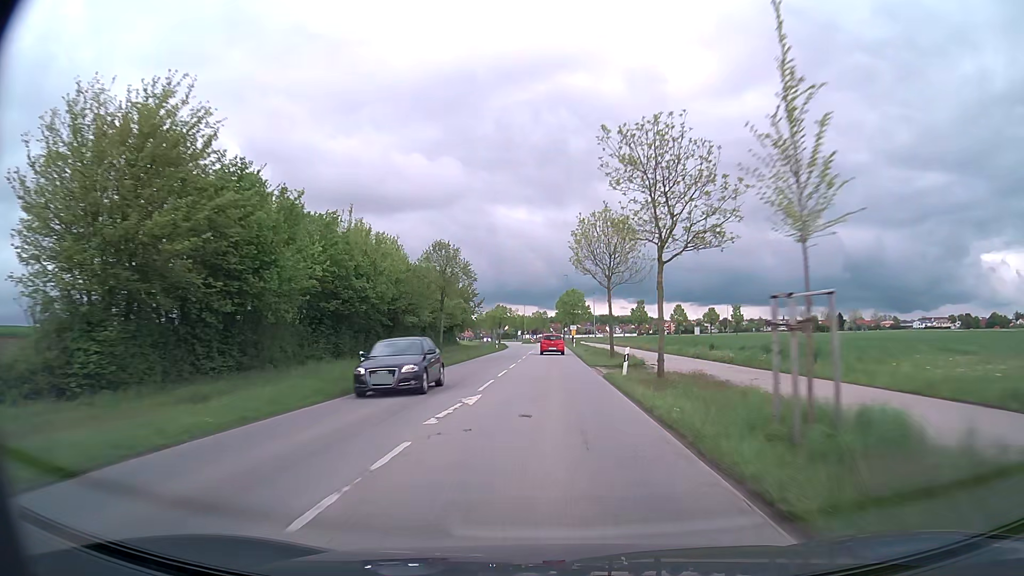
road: tertiary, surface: asphalt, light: Day
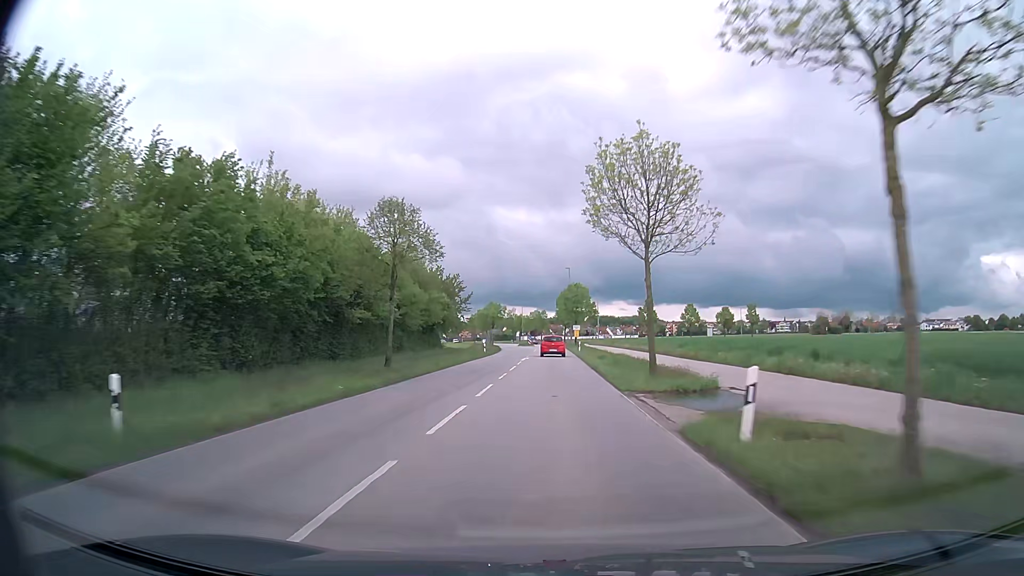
(0.0, +13.2) m; 0°
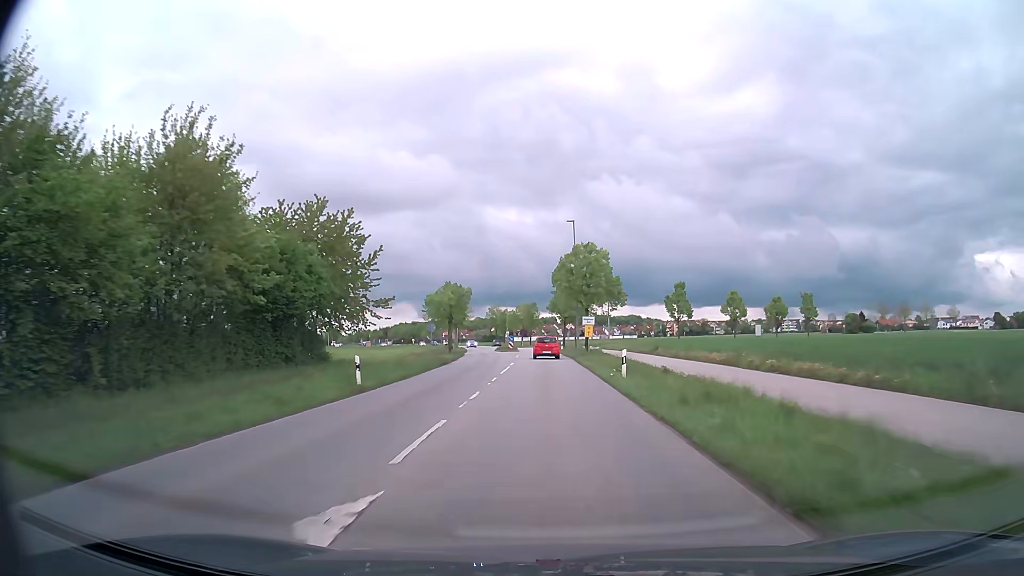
(+0.2, +38.1) m; +1°
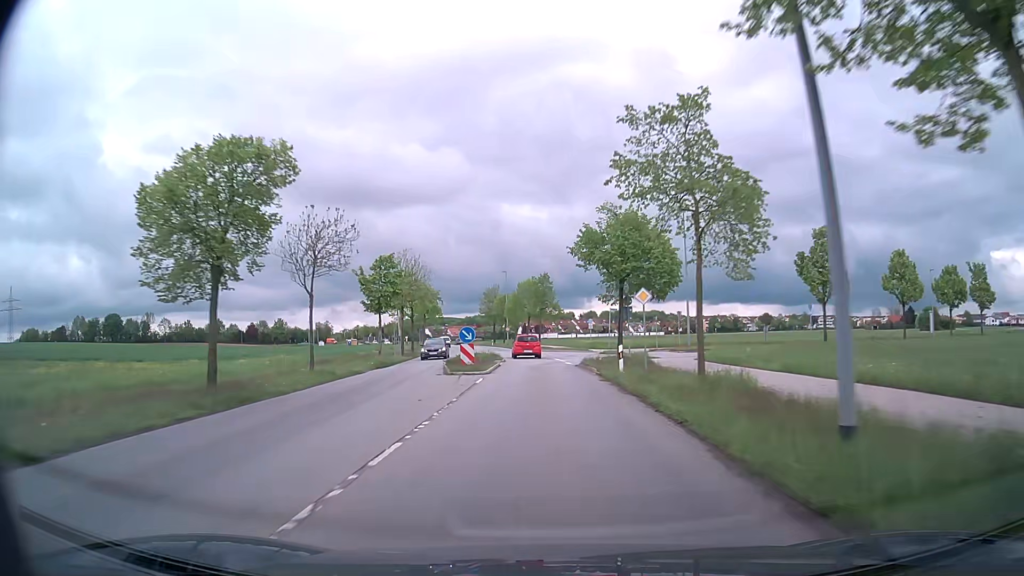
(-0.3, +47.7) m; -1°
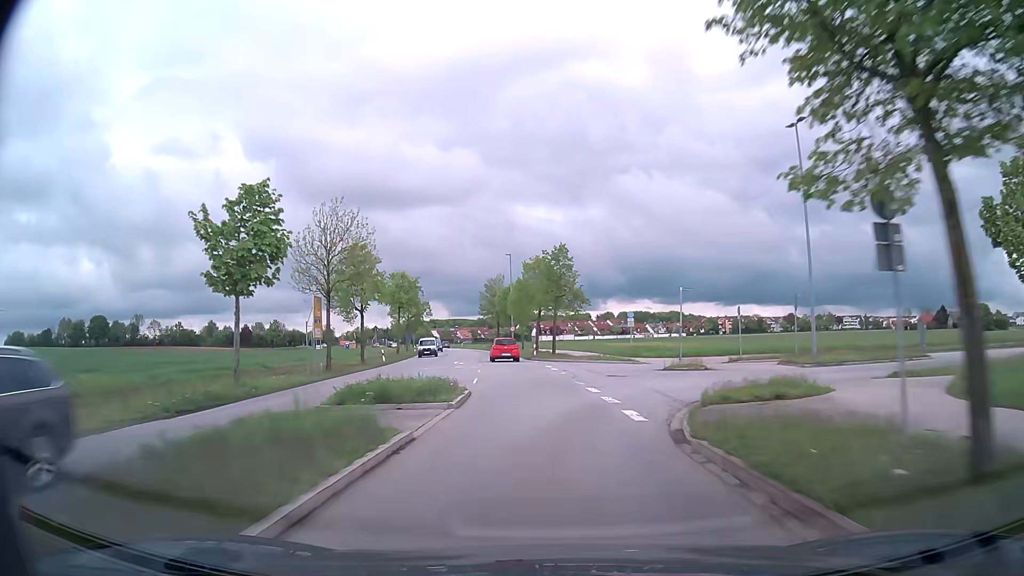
(-0.1, +22.6) m; -1°
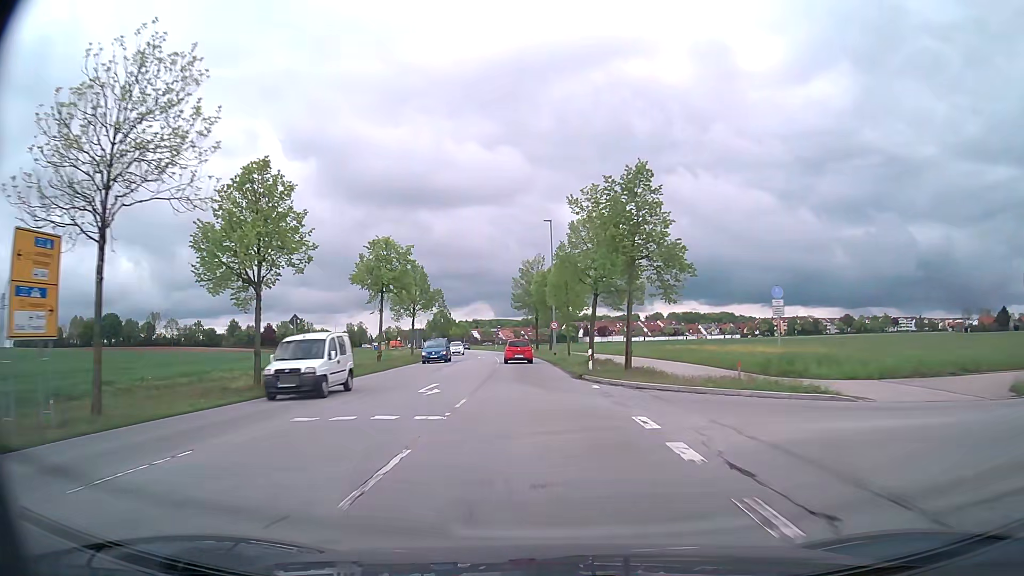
(-0.7, +22.0) m; -4°
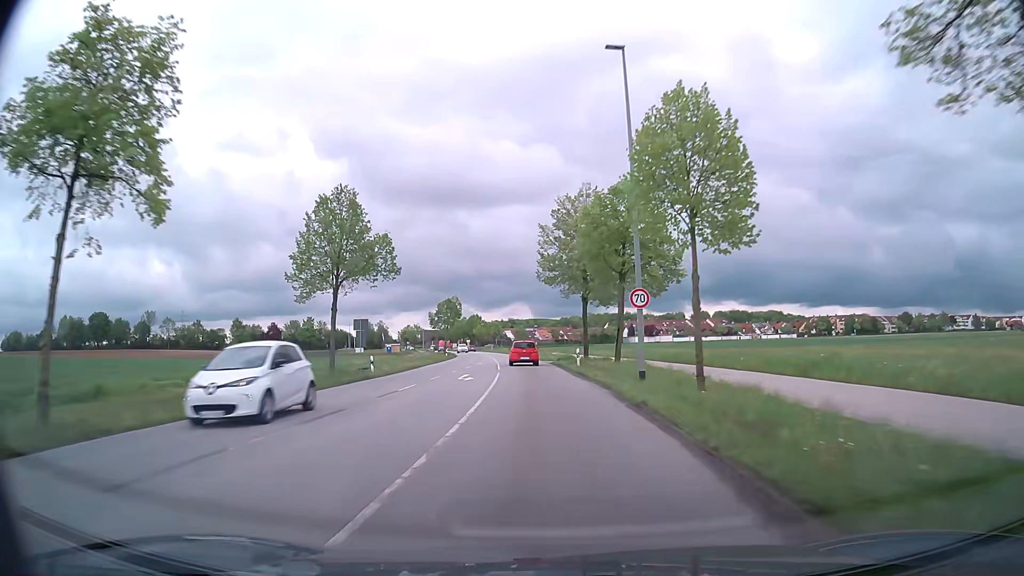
(-1.1, +32.8) m; -3°
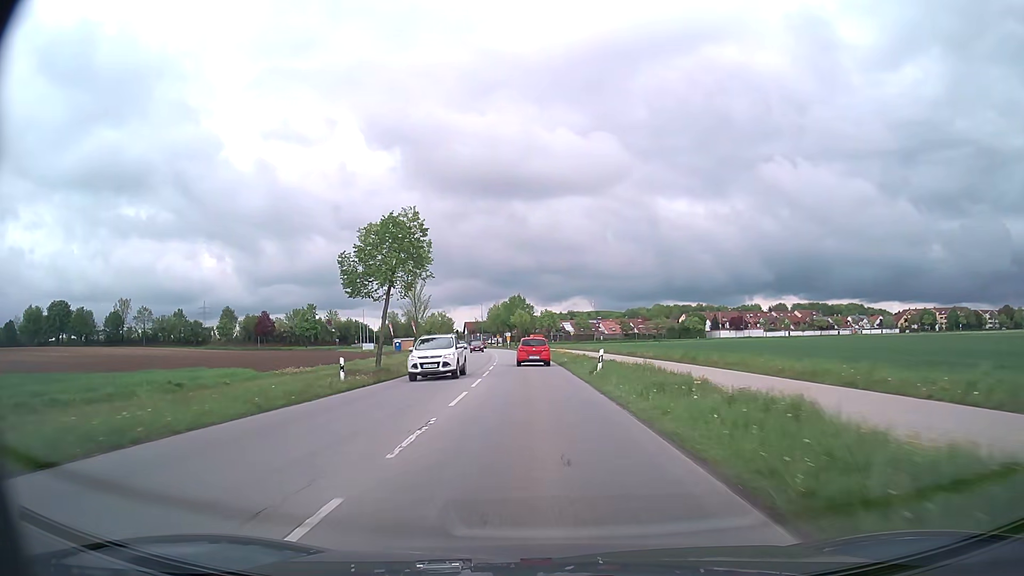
(-2.6, +55.5) m; -5°
(0, +10) (0, +20) (-1, +30) (-1, +40) (-2, +50) (-3, +60) (-3, +70) (-5, +80) (-6, +90) (-7, +100) m
